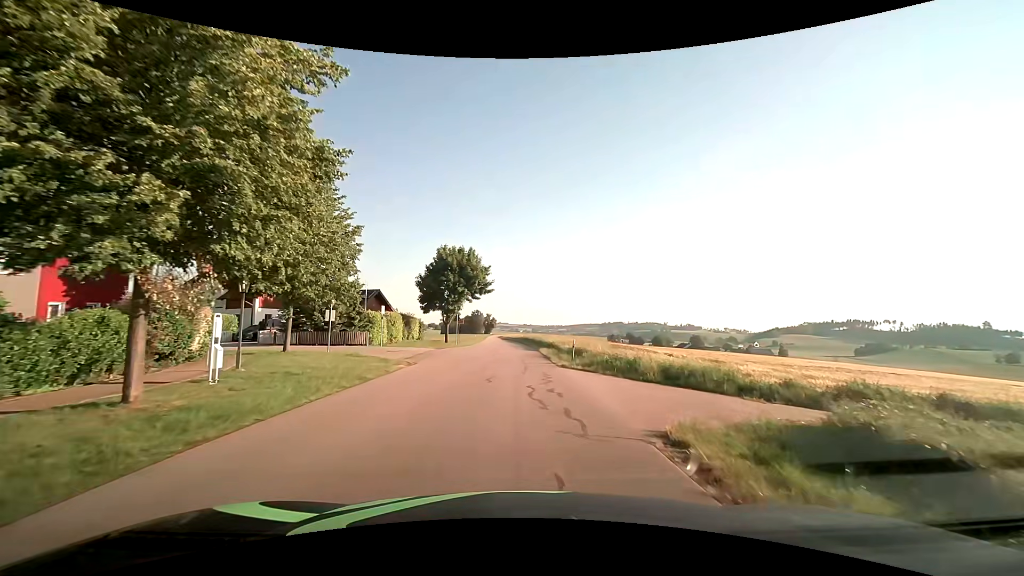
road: tertiary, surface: asphalt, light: Day
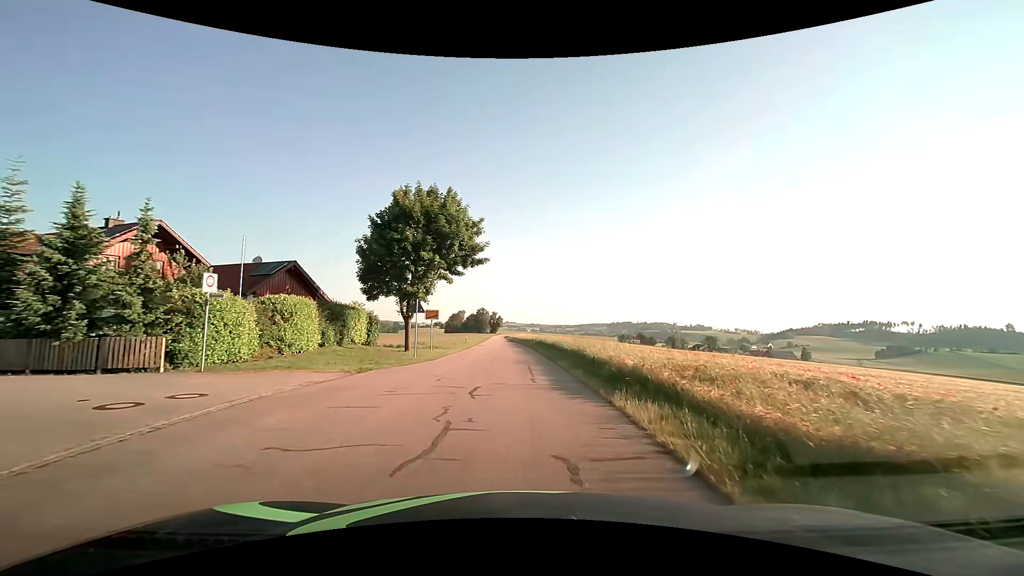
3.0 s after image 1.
(-0.3, +22.6) m; -1°
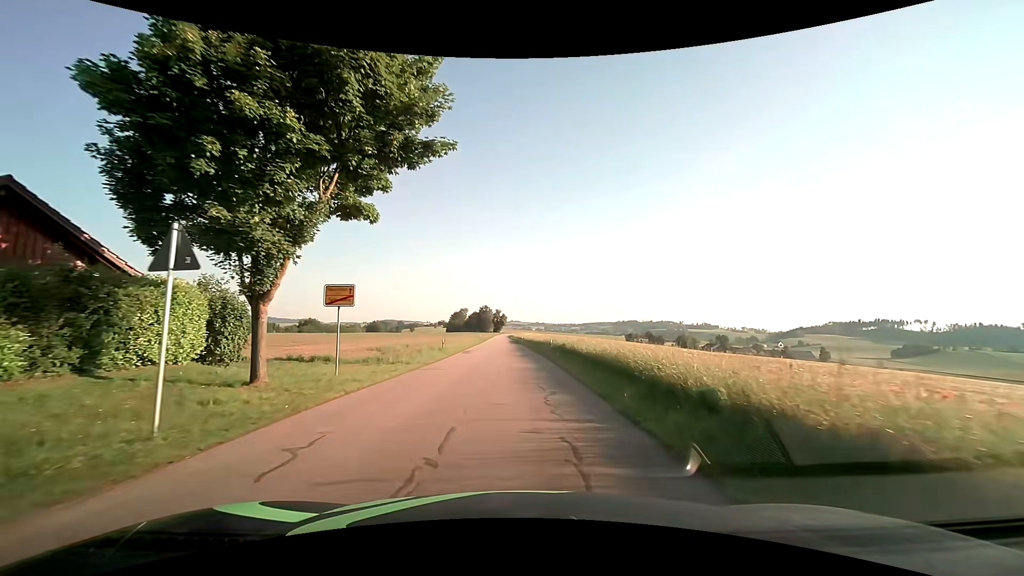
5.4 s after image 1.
(-0.2, +19.0) m; -1°
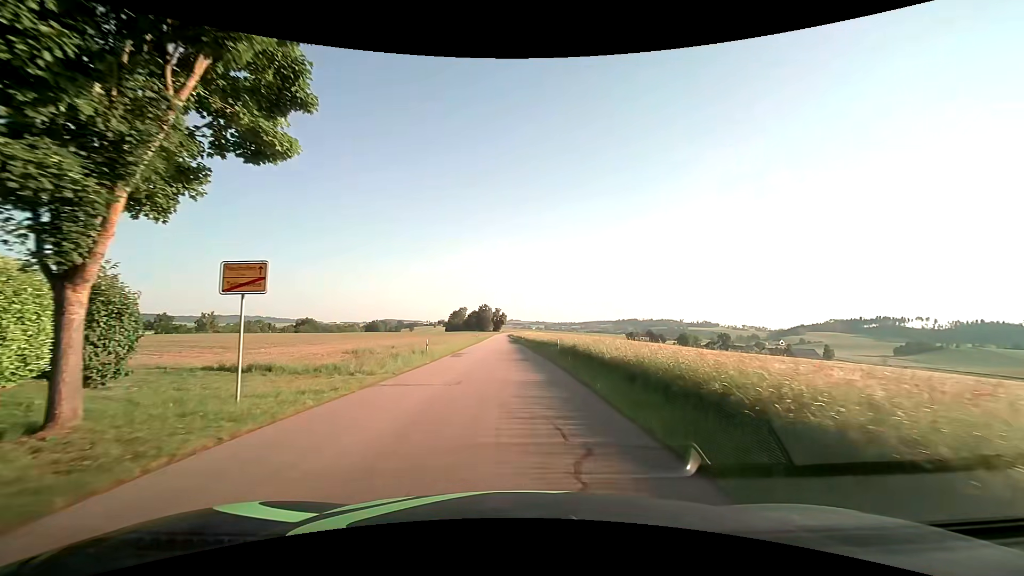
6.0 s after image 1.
(0.0, +5.6) m; 0°
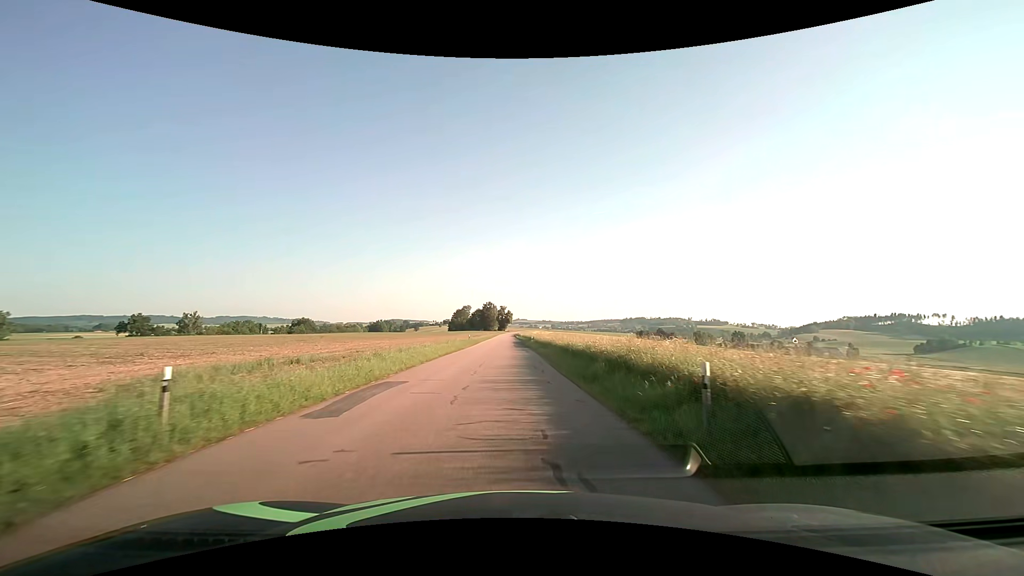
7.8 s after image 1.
(-0.1, +20.0) m; -1°
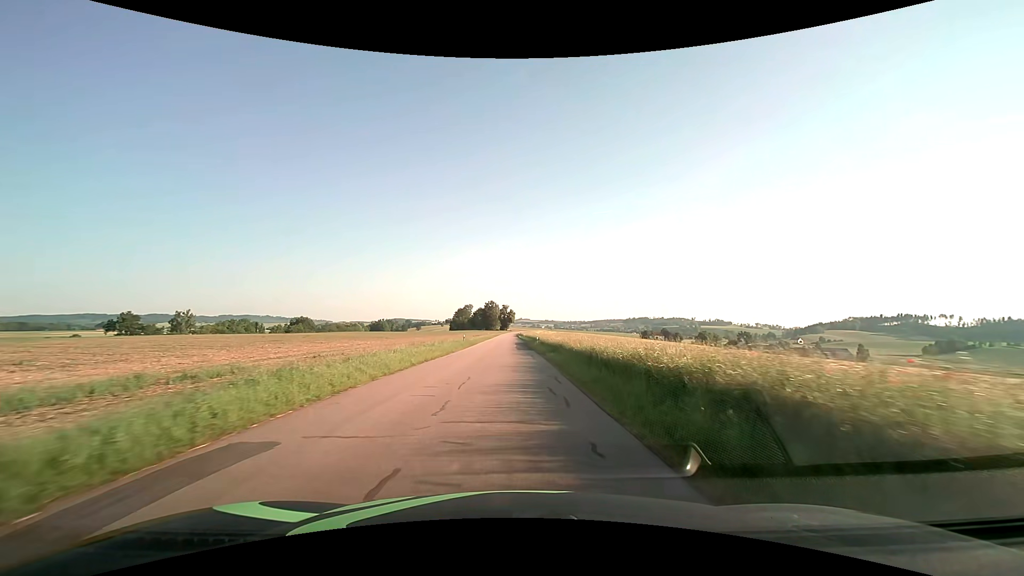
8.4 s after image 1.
(-0.1, +7.8) m; -1°
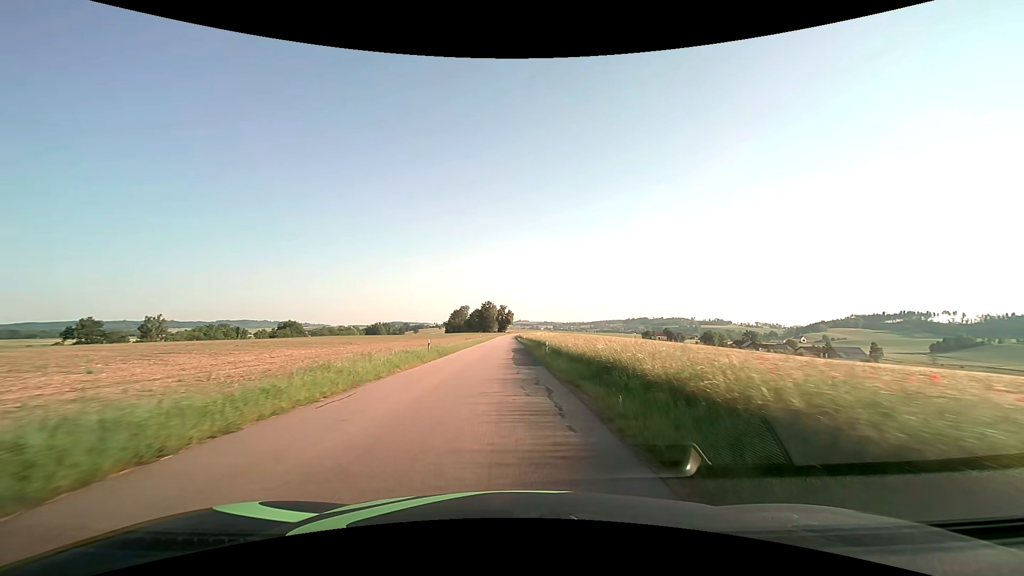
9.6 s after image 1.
(+0.1, +17.1) m; 0°
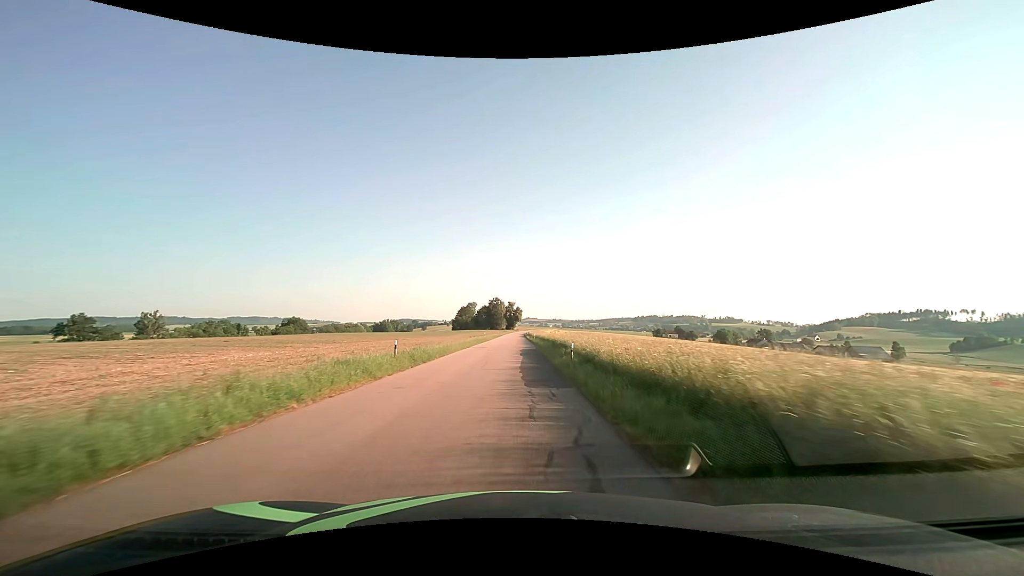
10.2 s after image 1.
(-0.1, +9.3) m; -1°
(0, +10) (0, +20) (0, +30) (0, +40) (0, +50) (0, +60) (0, +70) (0, +80) (0, +90) (0, +100) m
